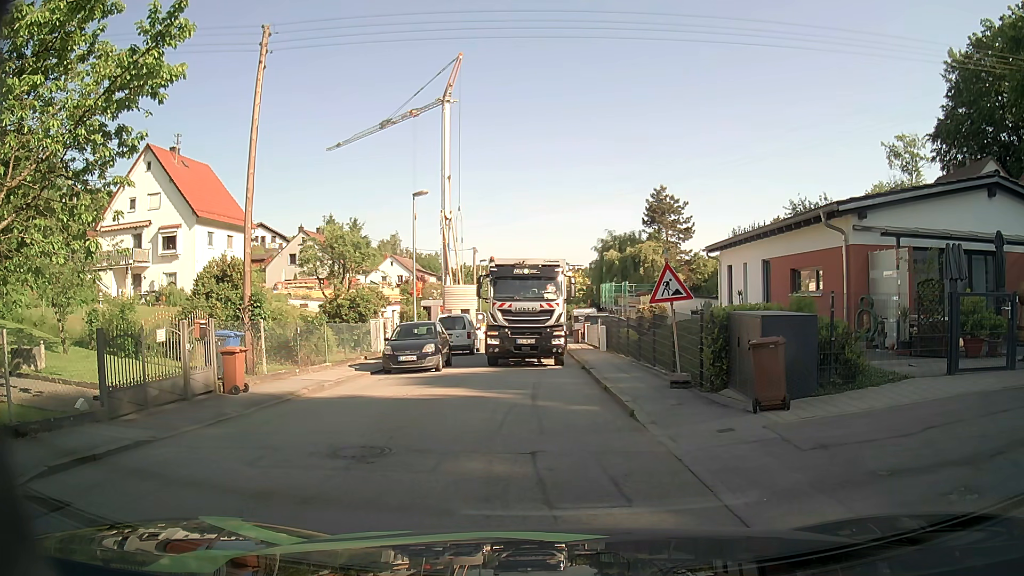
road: residential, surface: asphalt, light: Day
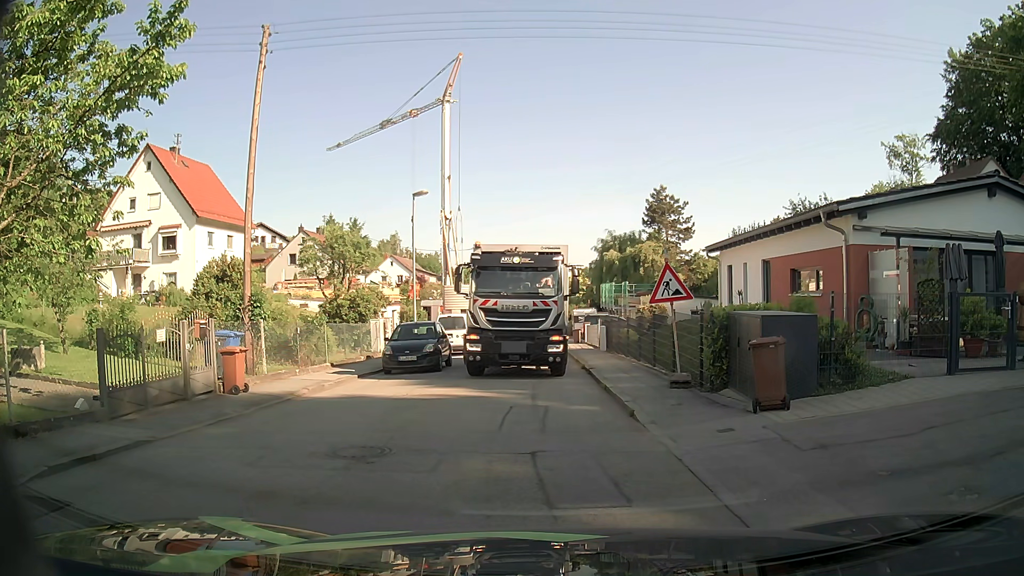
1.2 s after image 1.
(0.0, 0.0) m; 0°
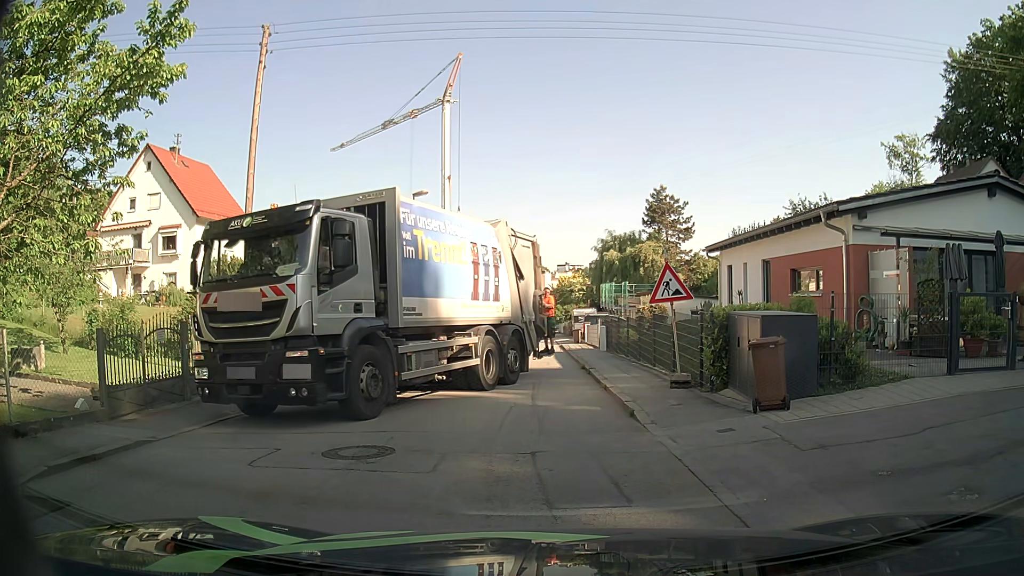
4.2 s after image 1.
(0.0, 0.0) m; 0°
